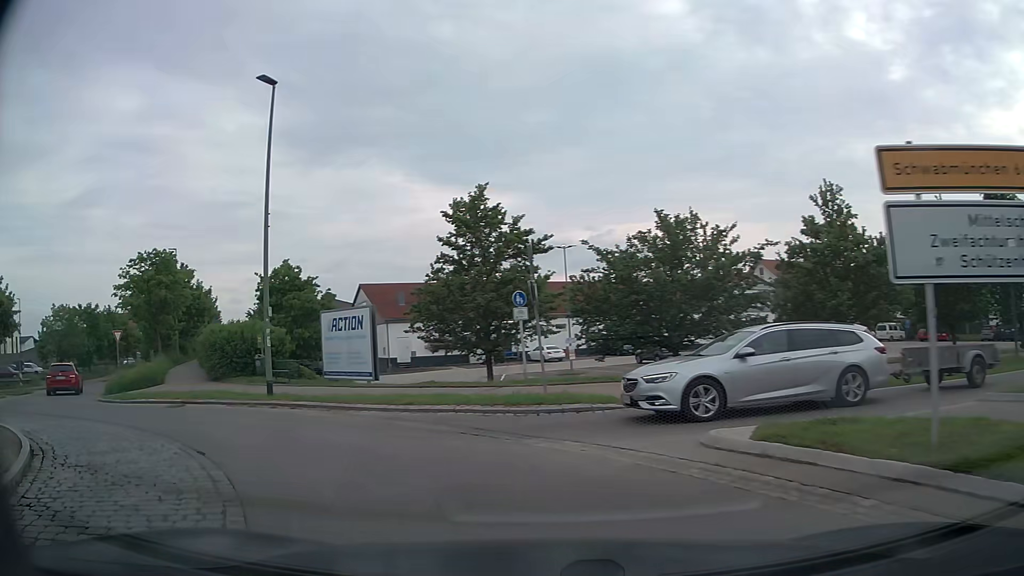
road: tertiary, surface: asphalt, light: Day
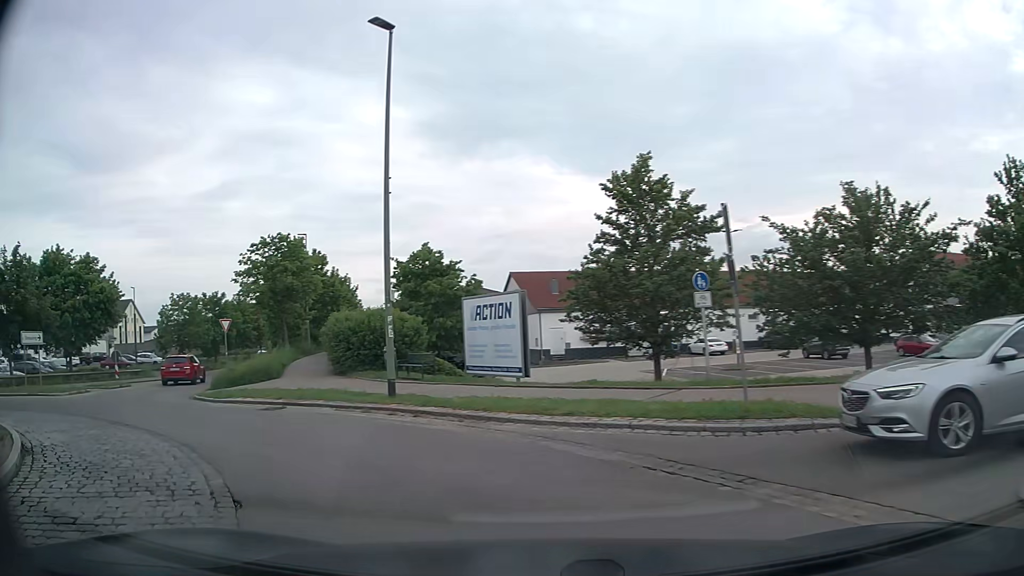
(-0.4, +3.4) m; -12°
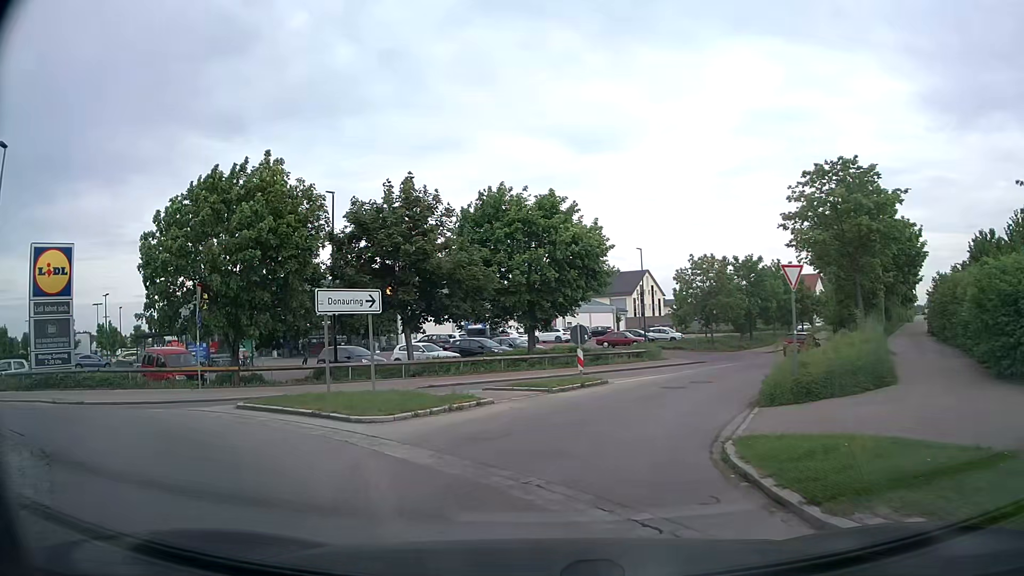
(-5.8, +12.3) m; -47°
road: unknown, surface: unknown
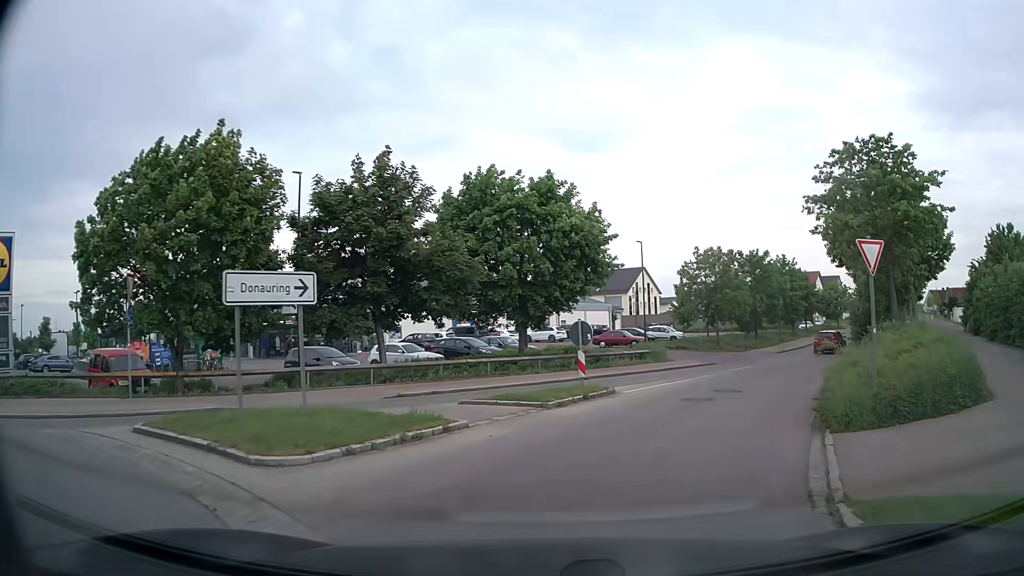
(0.0, +3.7) m; +2°
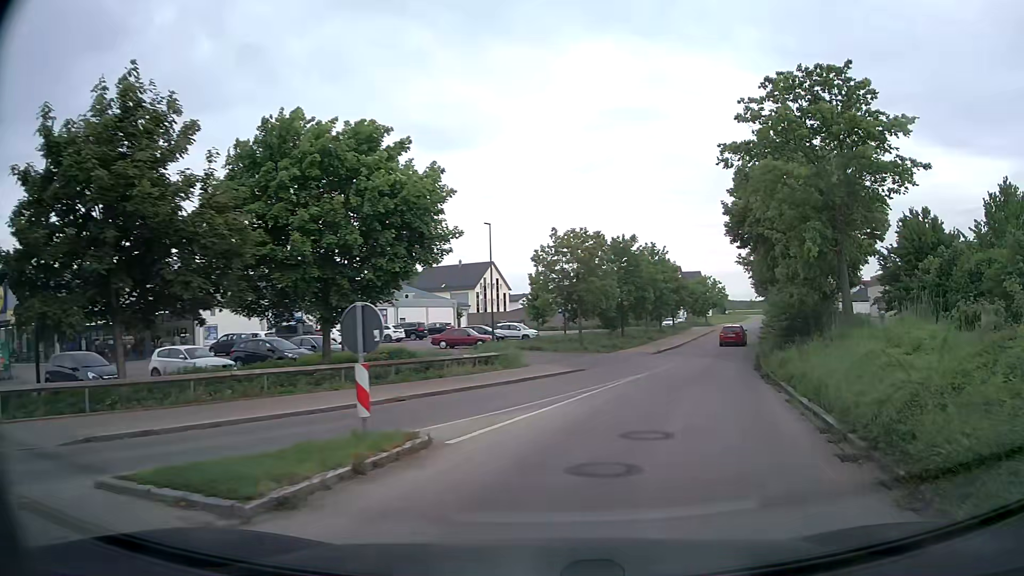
(+0.6, +7.8) m; +11°
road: residential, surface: asphalt
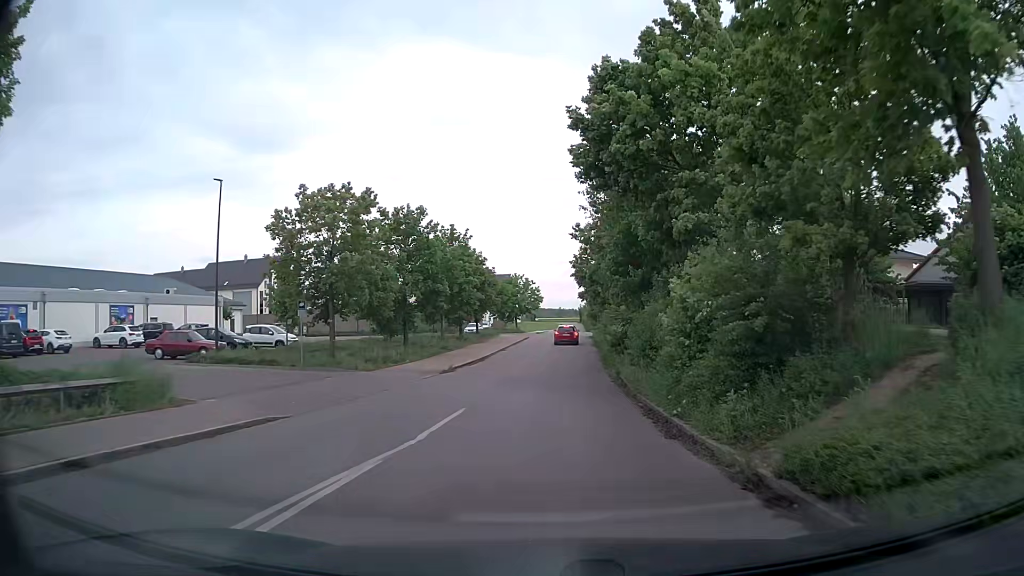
(+2.5, +13.8) m; +17°
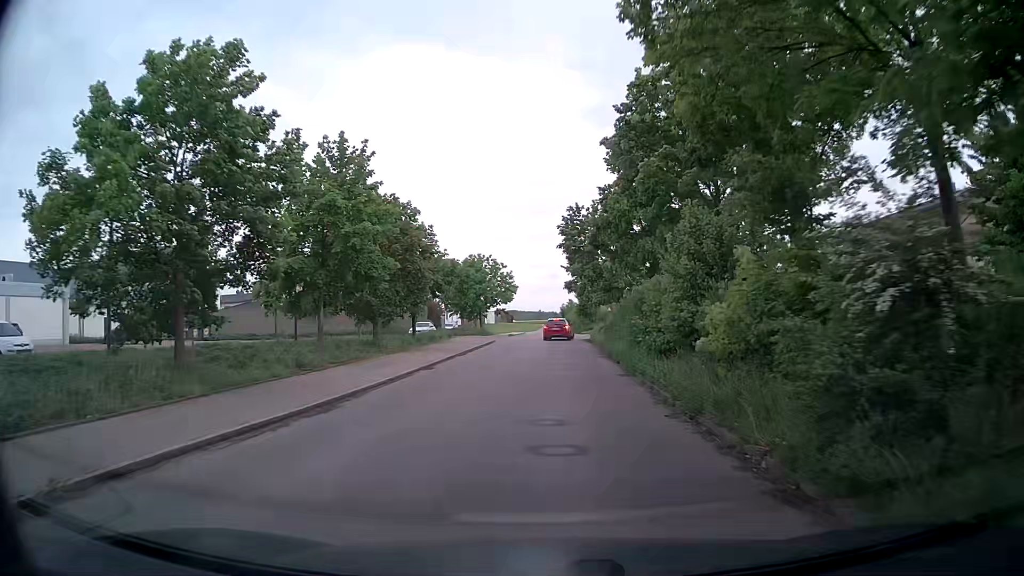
(+0.3, +23.0) m; +2°
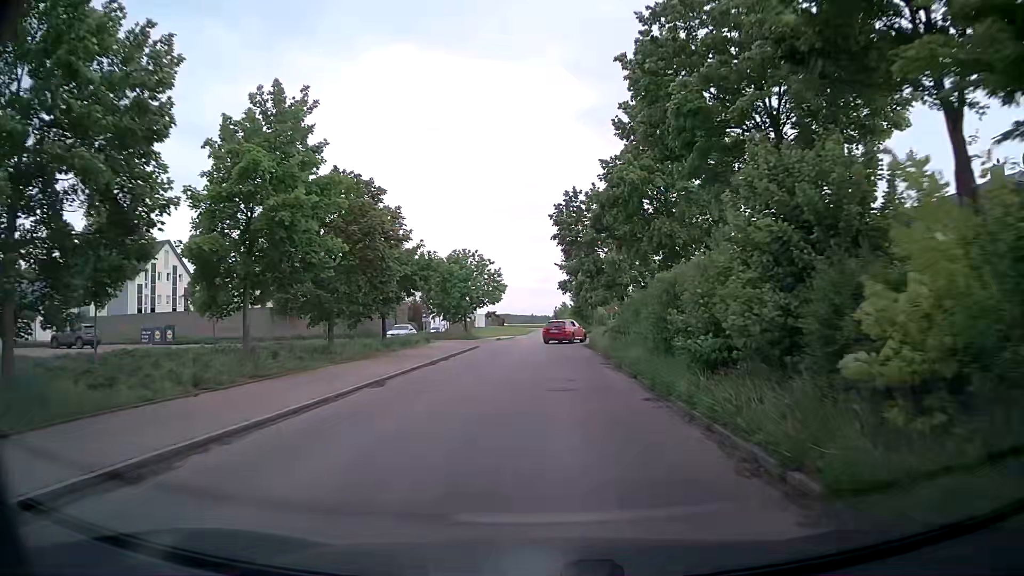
(0.0, +6.1) m; +1°
(0, +10) (0, +20) (0, +30) (0, +40) (0, +50) (+1, +60) (+1, +70) (+1, +80) (+1, +90) (+1, +100) m
